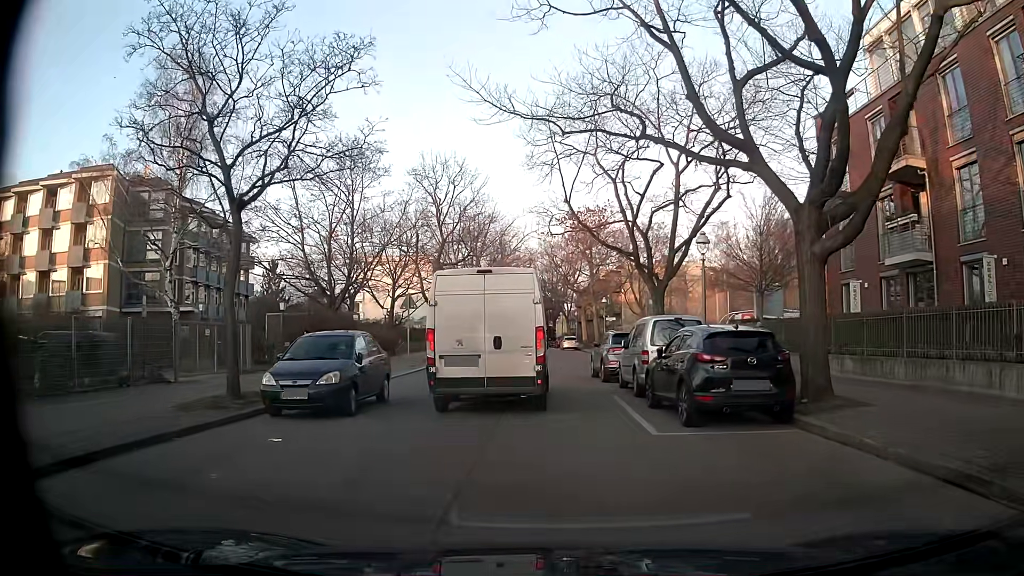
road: residential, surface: concrete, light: Day
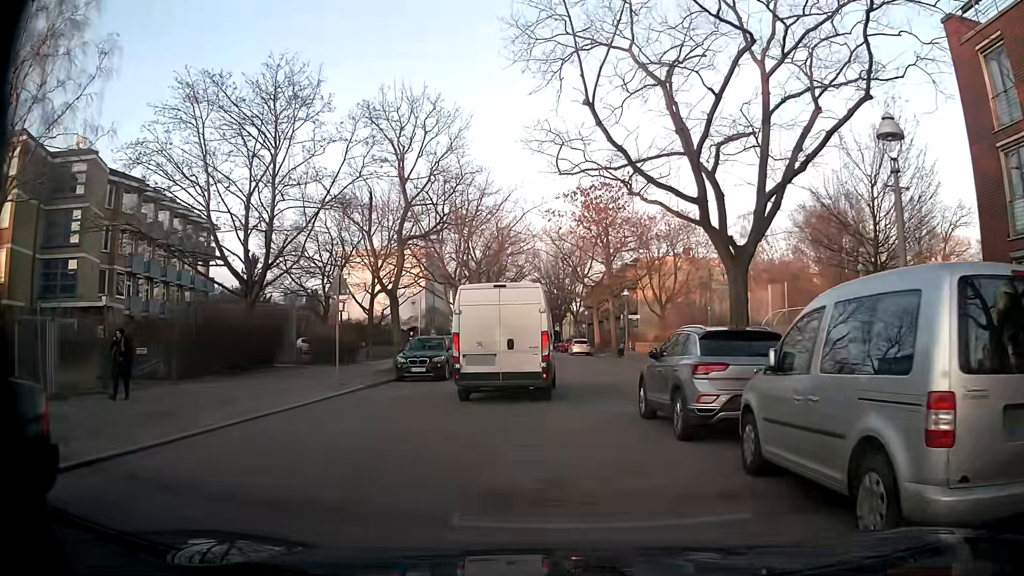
(-0.1, +11.5) m; -2°
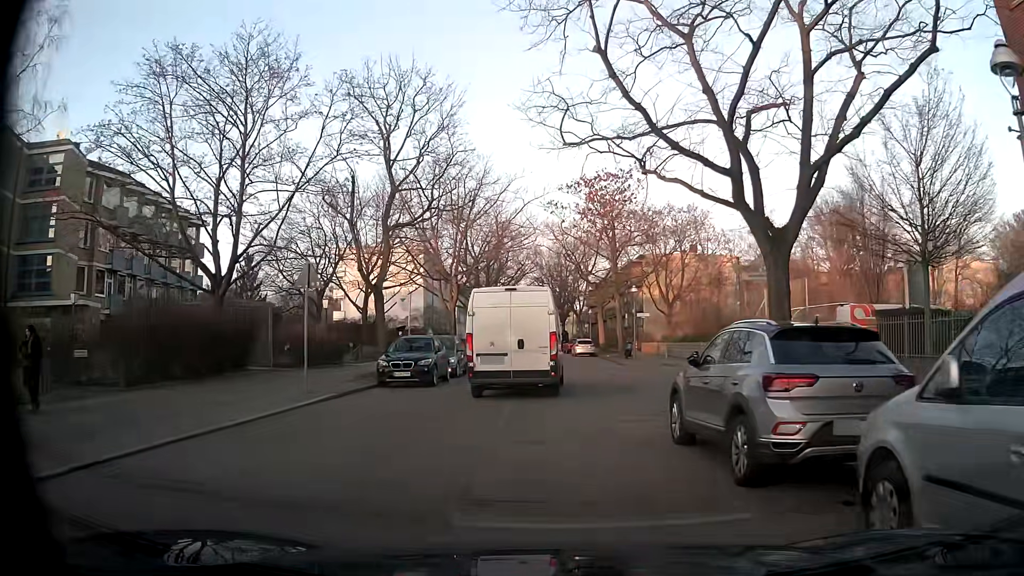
(0.0, +2.9) m; +2°
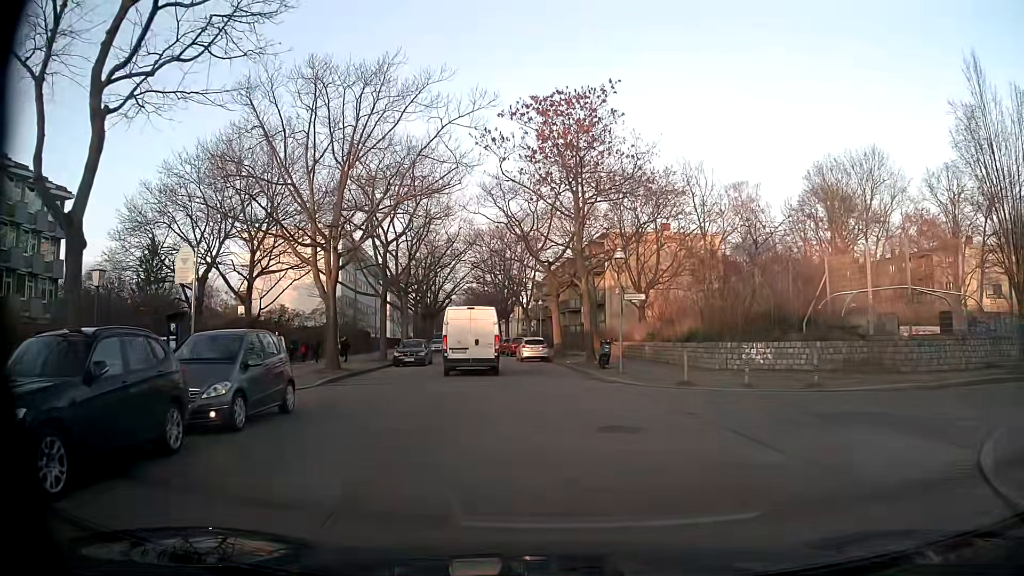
(+0.3, +15.3) m; +4°
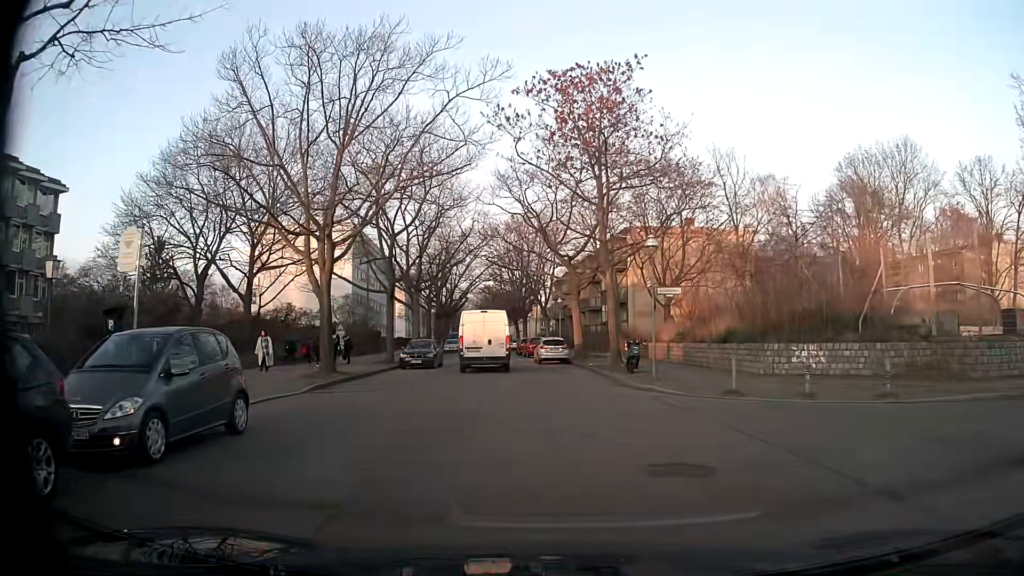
(0.0, +3.1) m; 0°
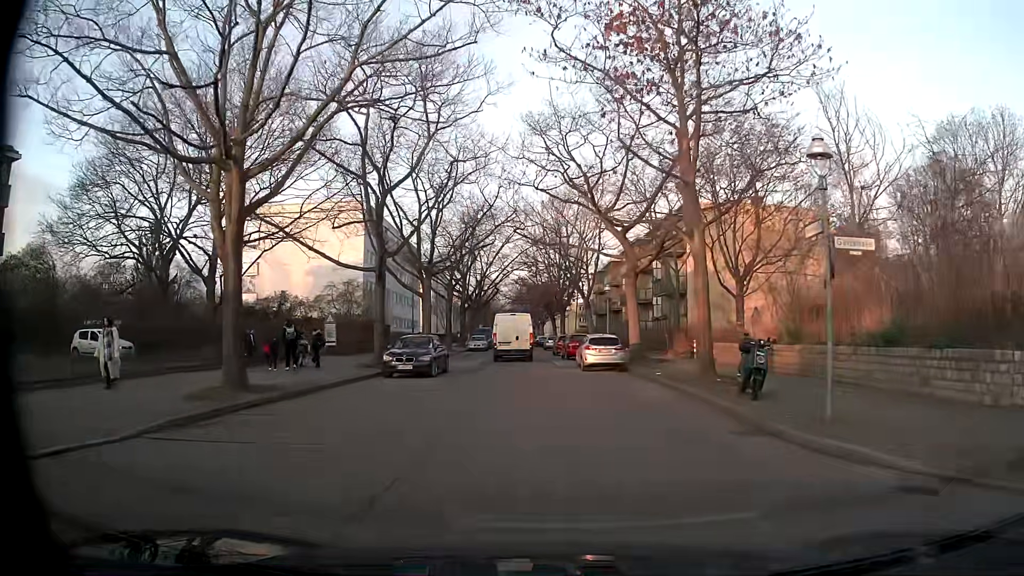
(-0.6, +10.4) m; -5°
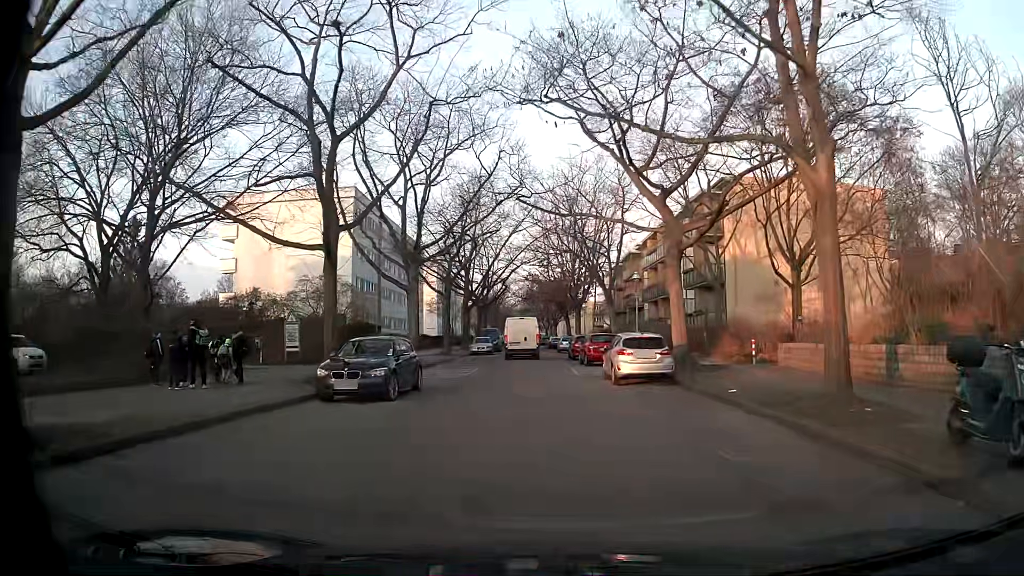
(-0.1, +7.9) m; -1°
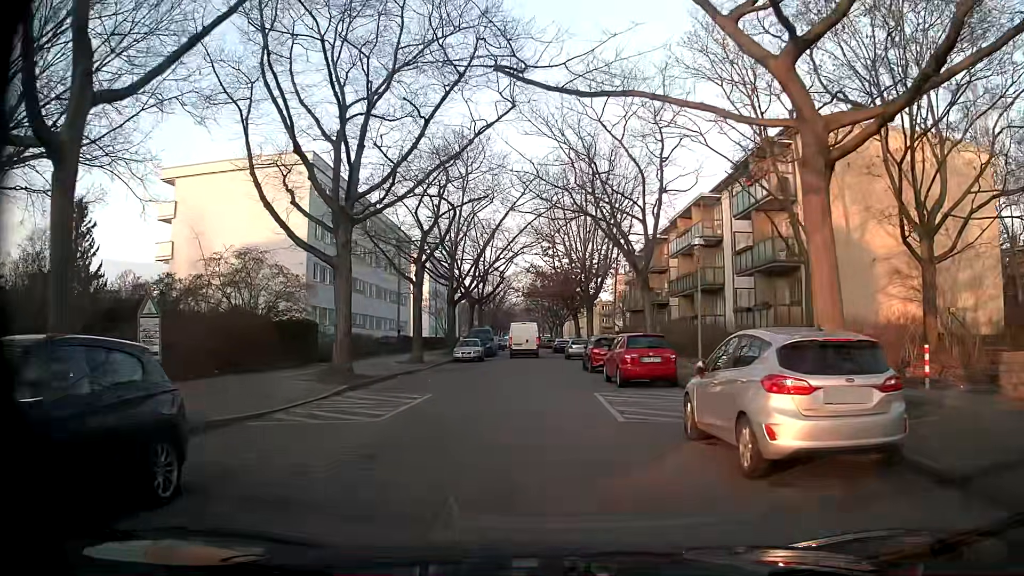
(-0.1, +12.4) m; -1°
(0, +10) (0, +20) (0, +30) (0, +40) (0, +50) (0, +60) (0, +70) (0, +80) (-1, +90) (-1, +100) m
